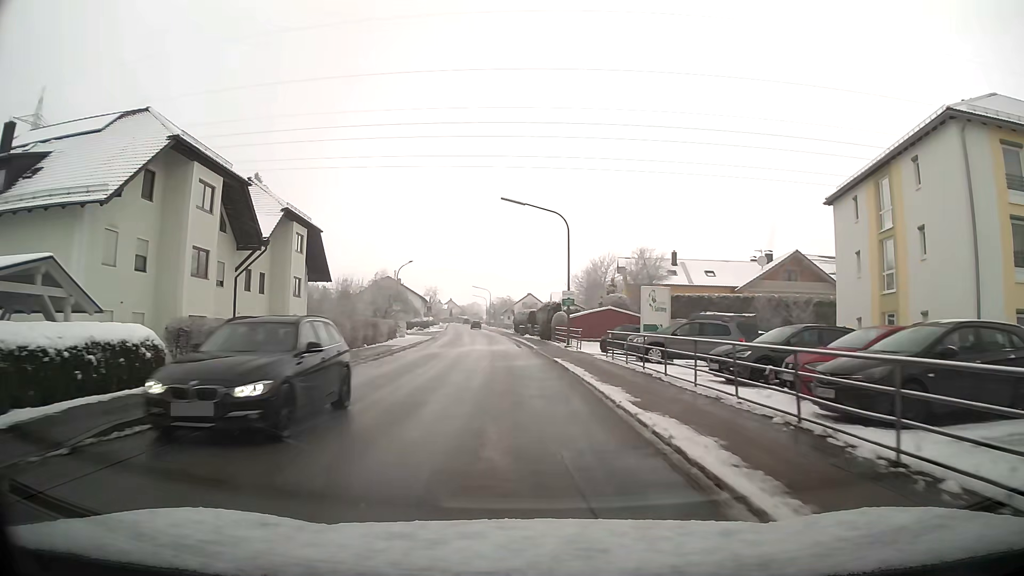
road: tertiary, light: Day
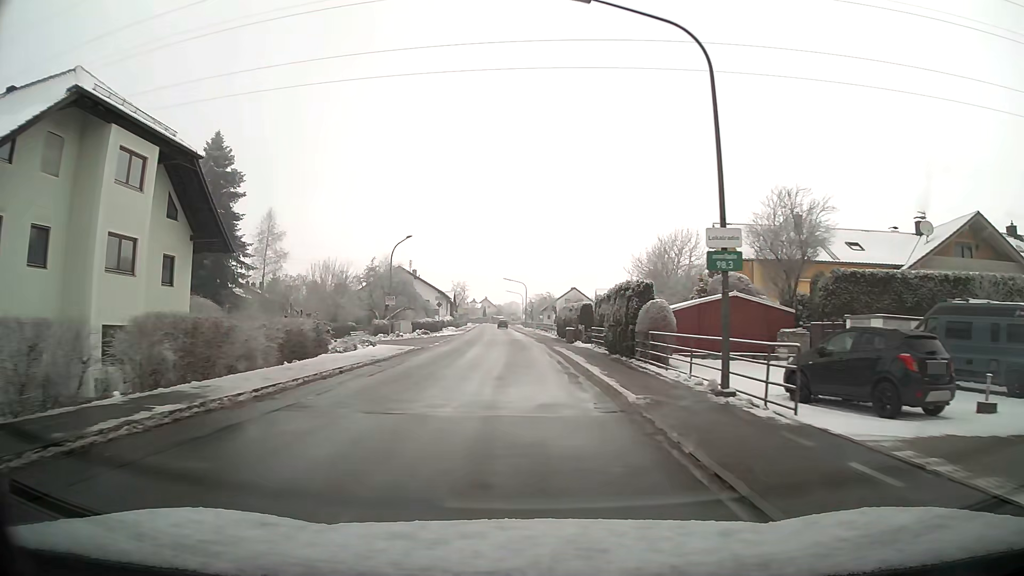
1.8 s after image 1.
(-0.7, +23.5) m; -3°
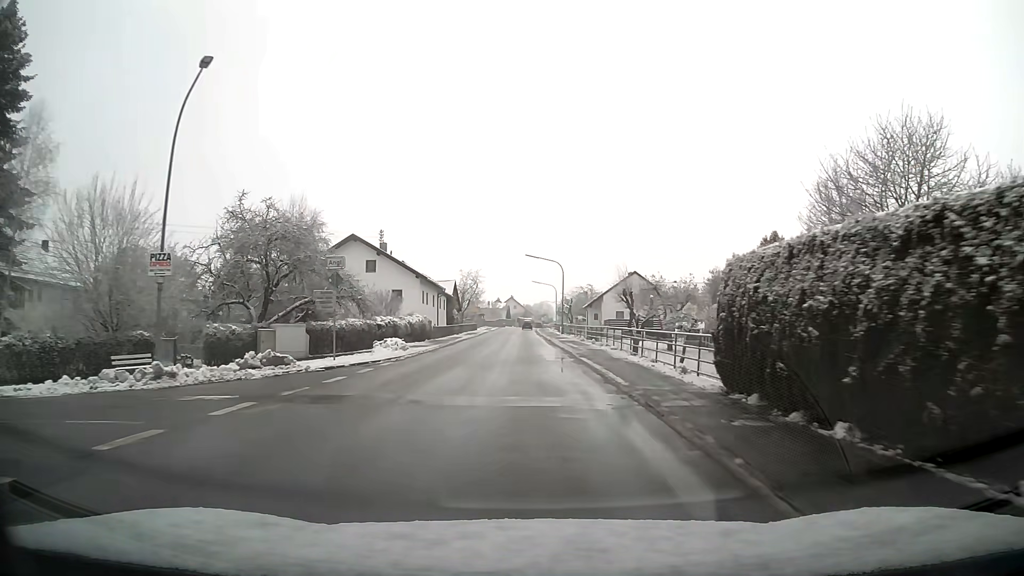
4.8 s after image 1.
(-1.0, +39.7) m; -3°
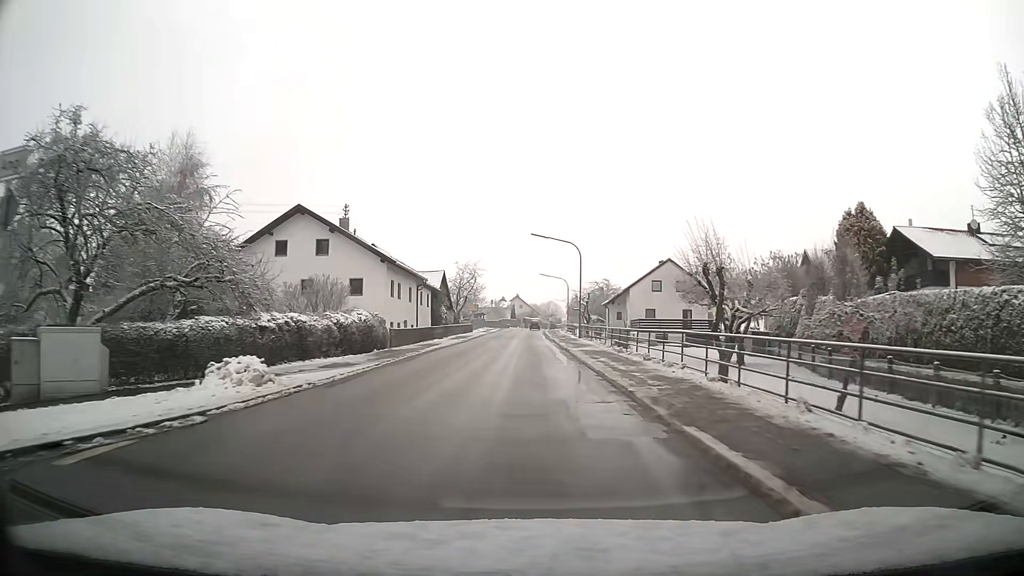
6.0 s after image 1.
(-0.1, +16.0) m; 0°
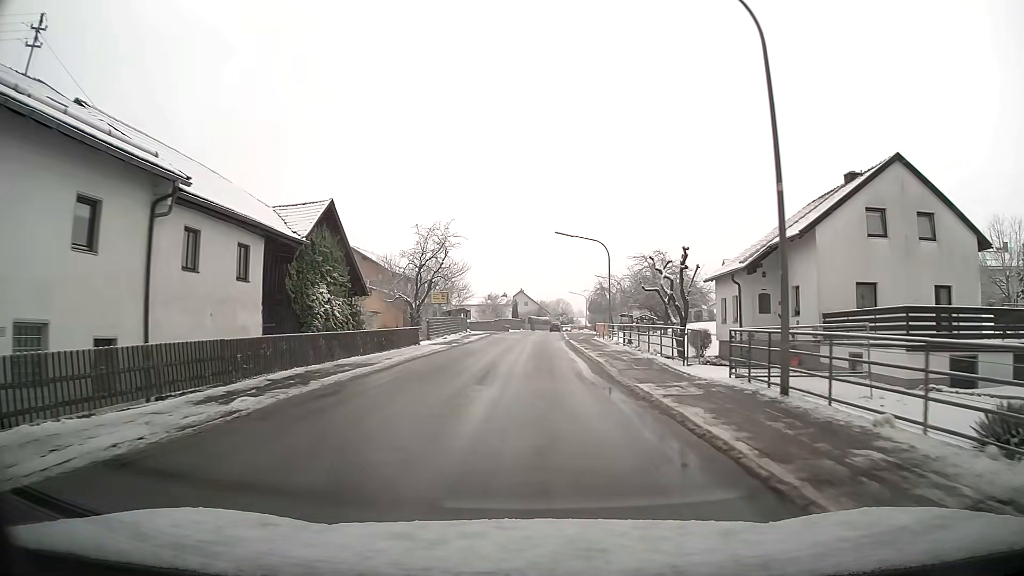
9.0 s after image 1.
(-0.4, +39.5) m; 0°
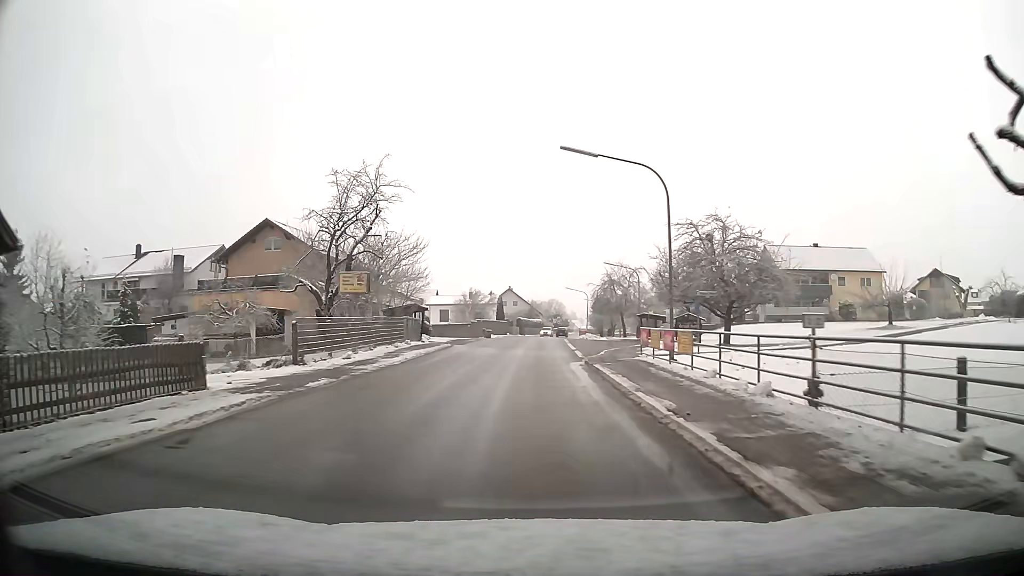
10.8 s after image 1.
(+0.2, +23.2) m; +1°
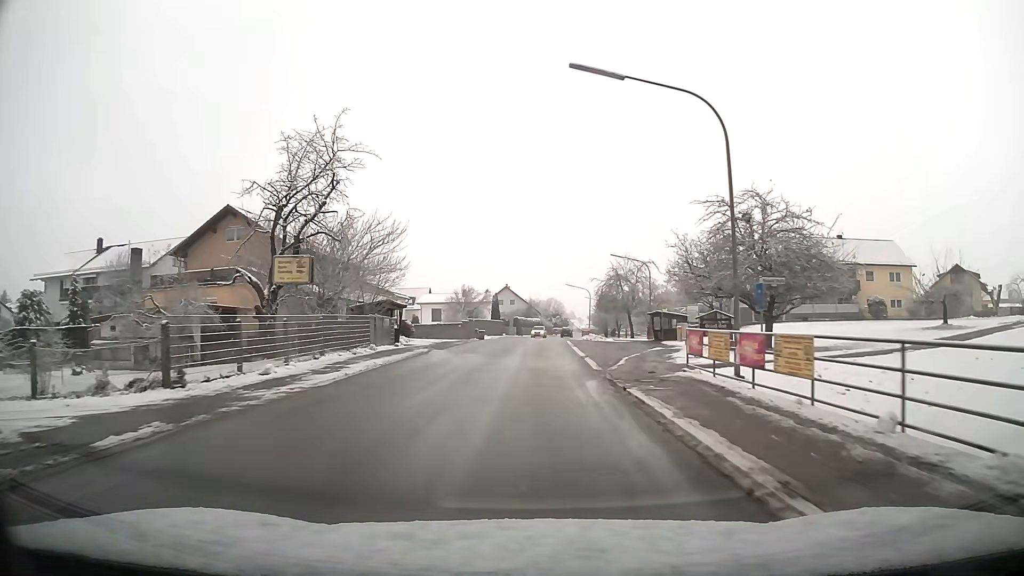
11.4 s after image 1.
(0.0, +7.7) m; 0°
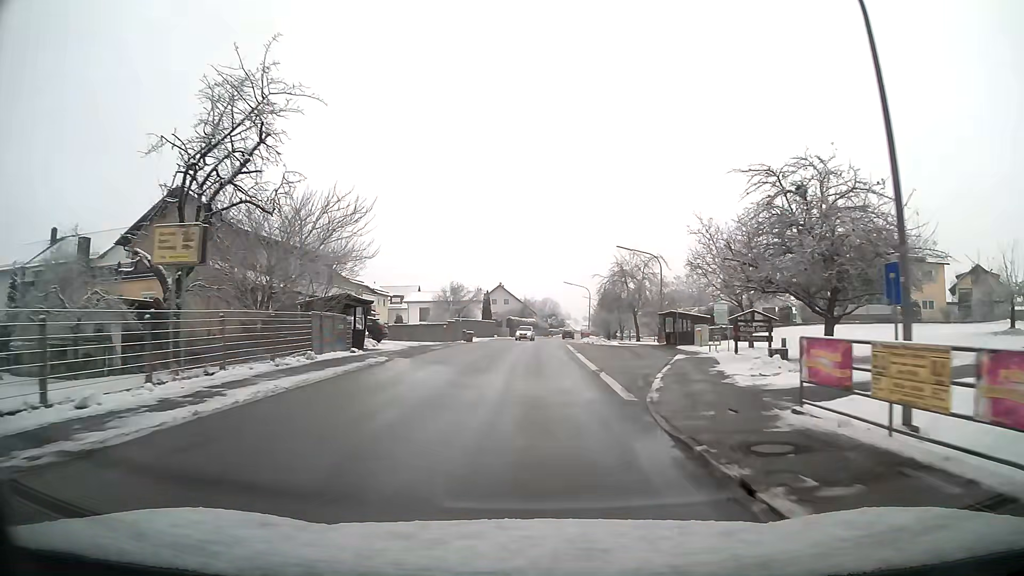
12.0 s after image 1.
(0.0, +7.7) m; 0°
(0, +10) (0, +20) (0, +30) (+1, +40) (+1, +50) (+1, +60) (+2, +70) (+2, +80) (+4, +90) (+5, +100) m
